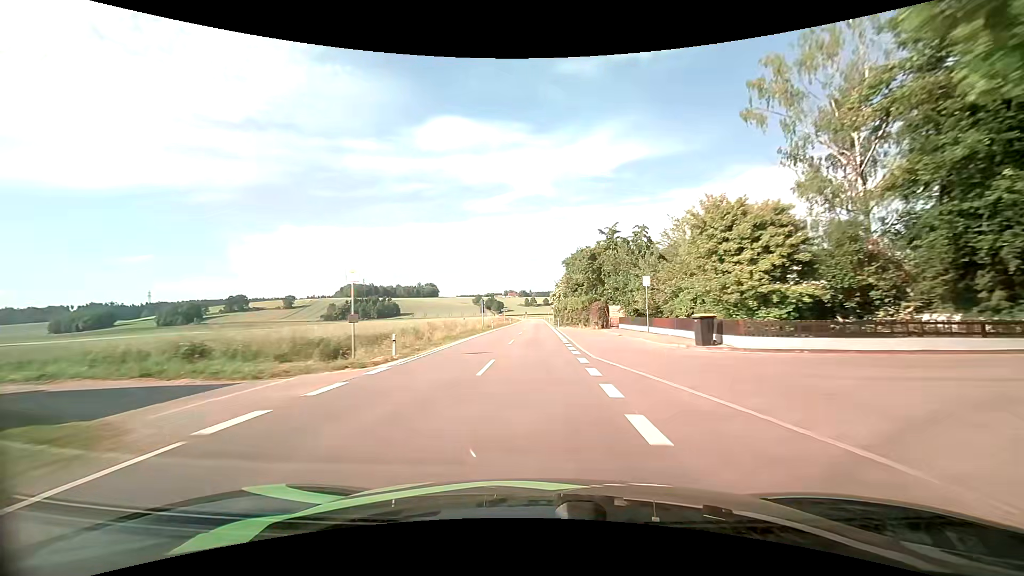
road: tertiary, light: Day
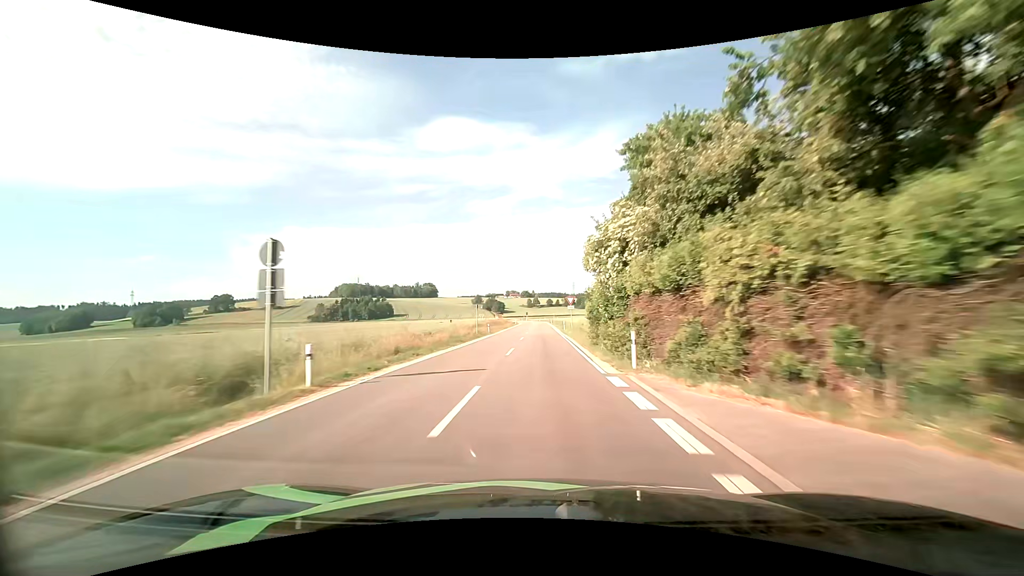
(-0.2, +41.7) m; 0°
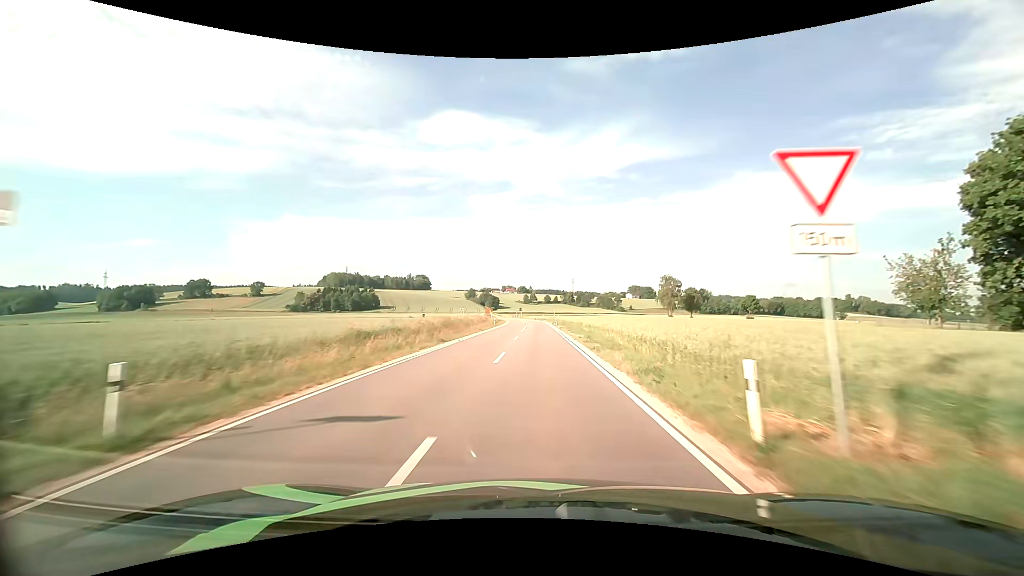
(+0.1, +40.2) m; 0°
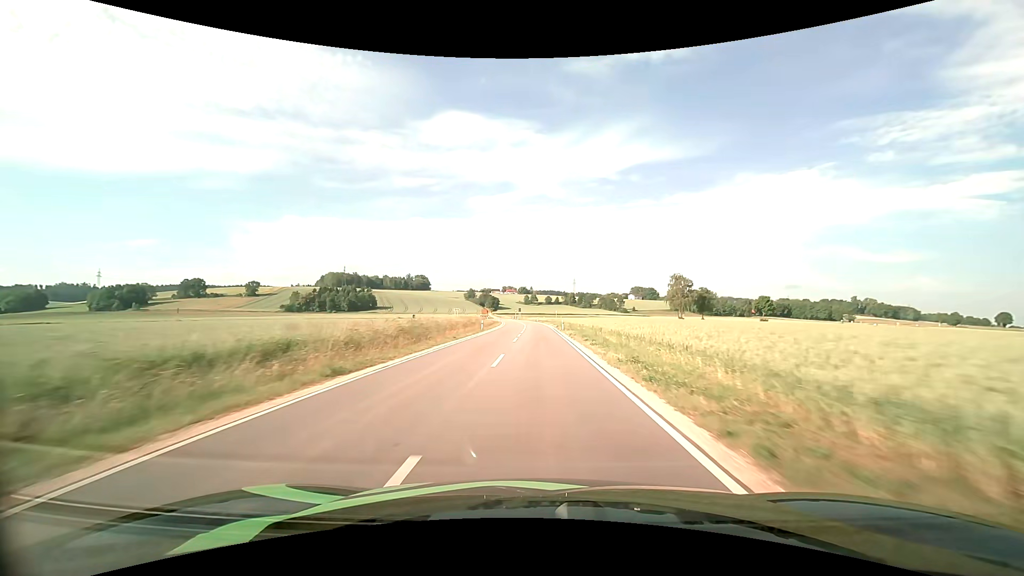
(0.0, +12.6) m; 0°
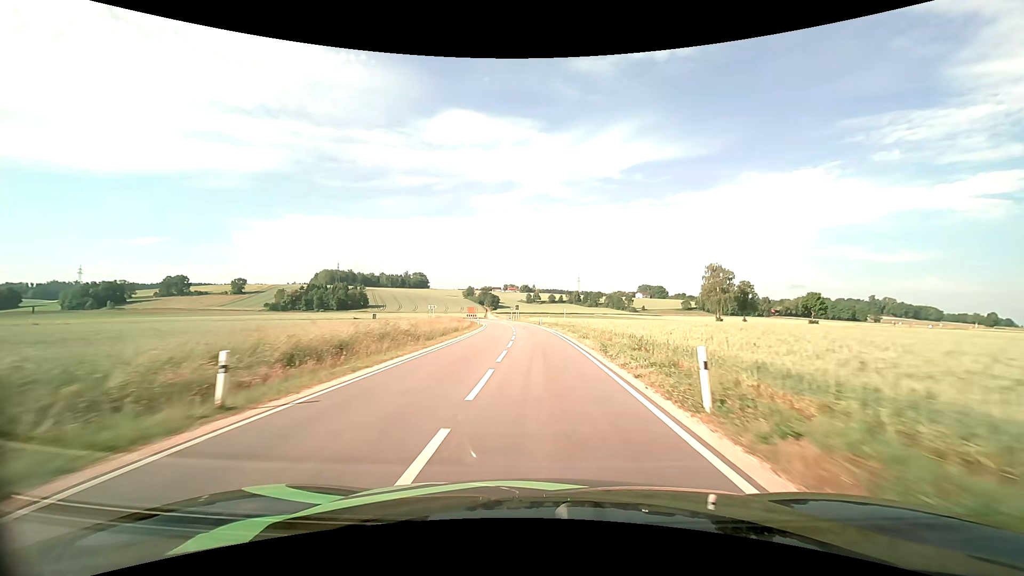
(-0.2, +34.8) m; 0°
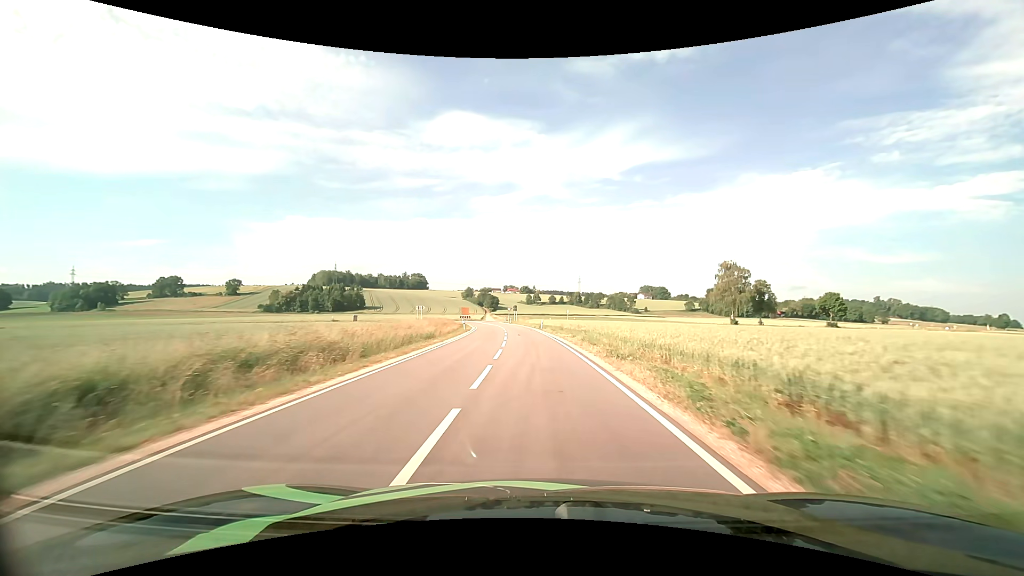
(0.0, +10.6) m; 0°
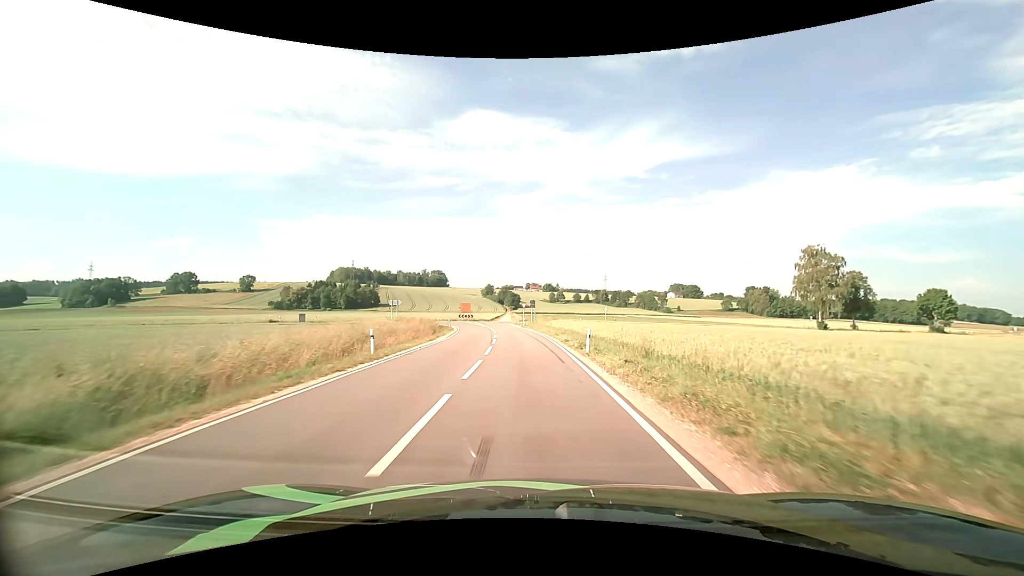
(-0.5, +28.6) m; -3°
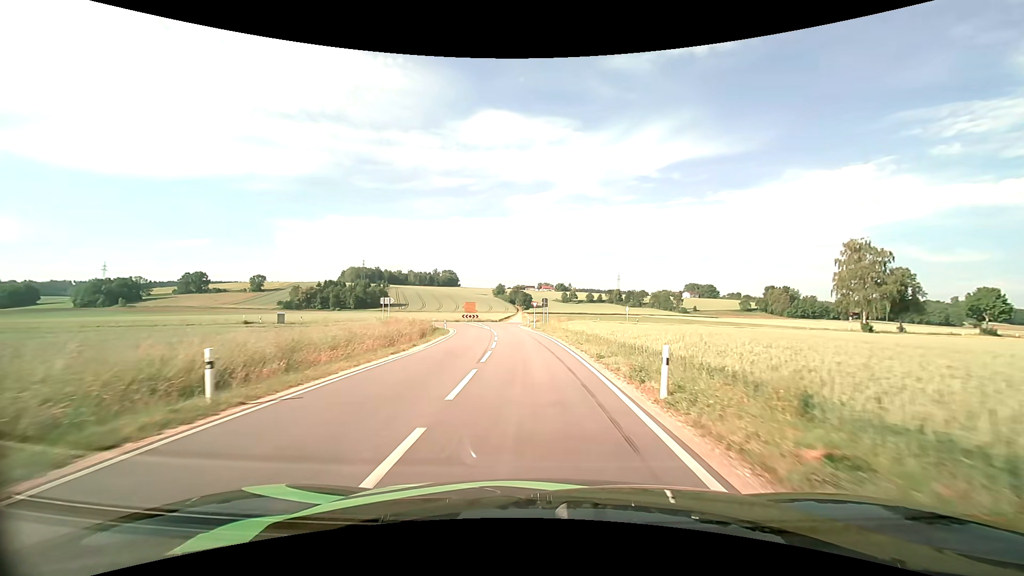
(-0.1, +8.5) m; -1°
(0, +10) (-1, +20) (-1, +30) (-2, +40) (-4, +50) (-4, +60) (0, +69) (+8, +75) (+17, +80) (+26, +84) m
